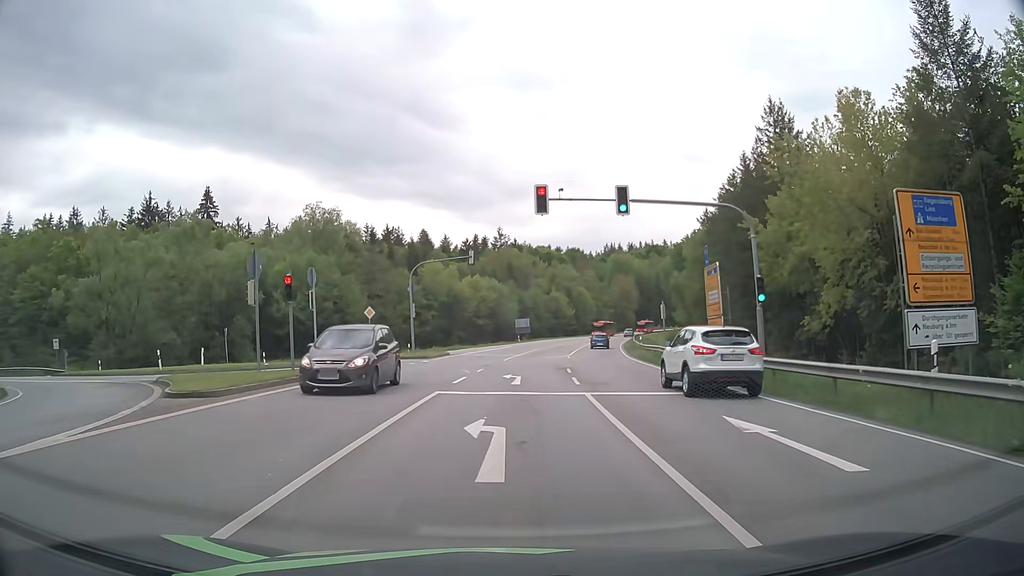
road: secondary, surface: asphalt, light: Day
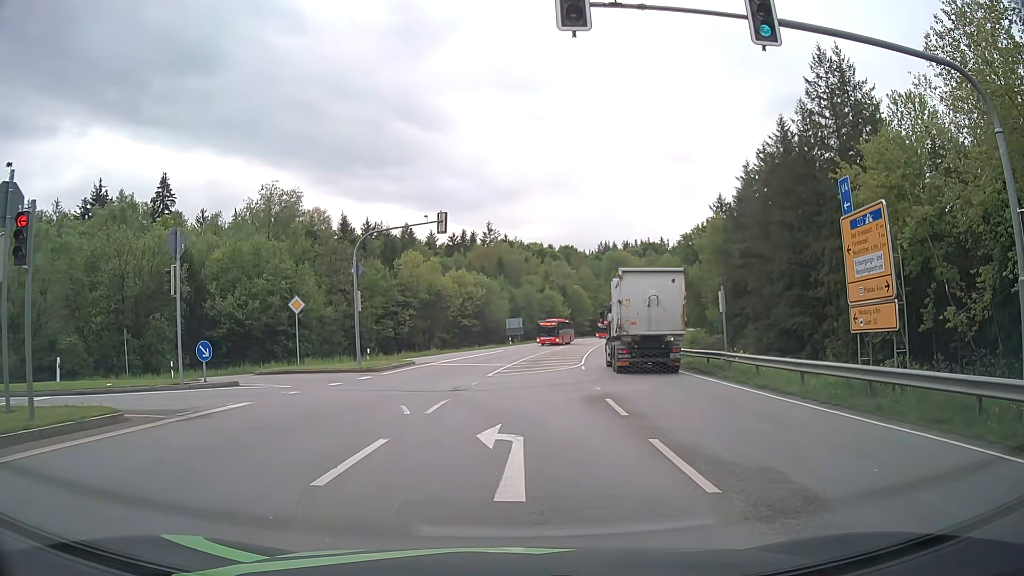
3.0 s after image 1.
(0.0, +12.5) m; 0°
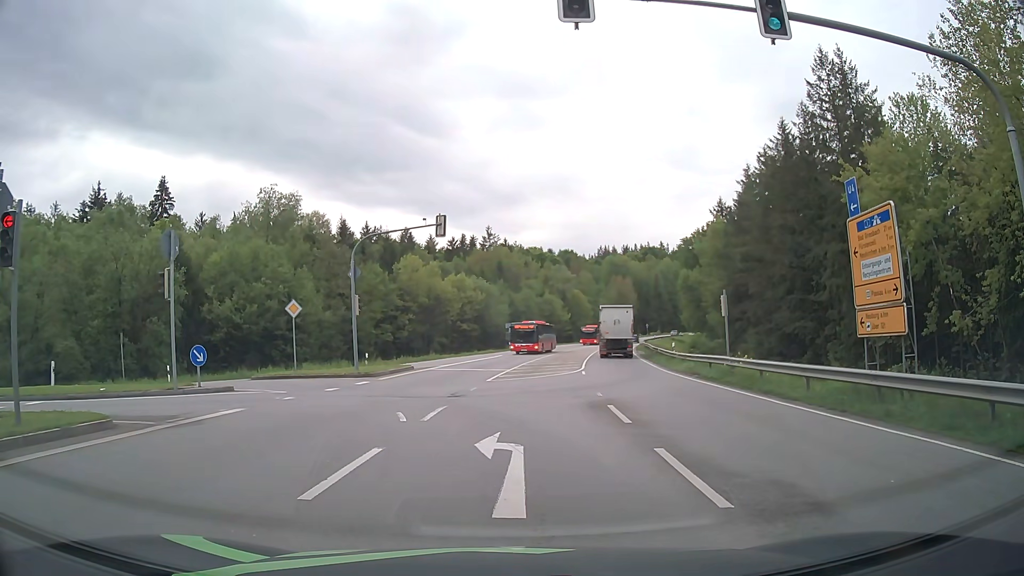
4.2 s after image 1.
(0.0, +0.4) m; 0°
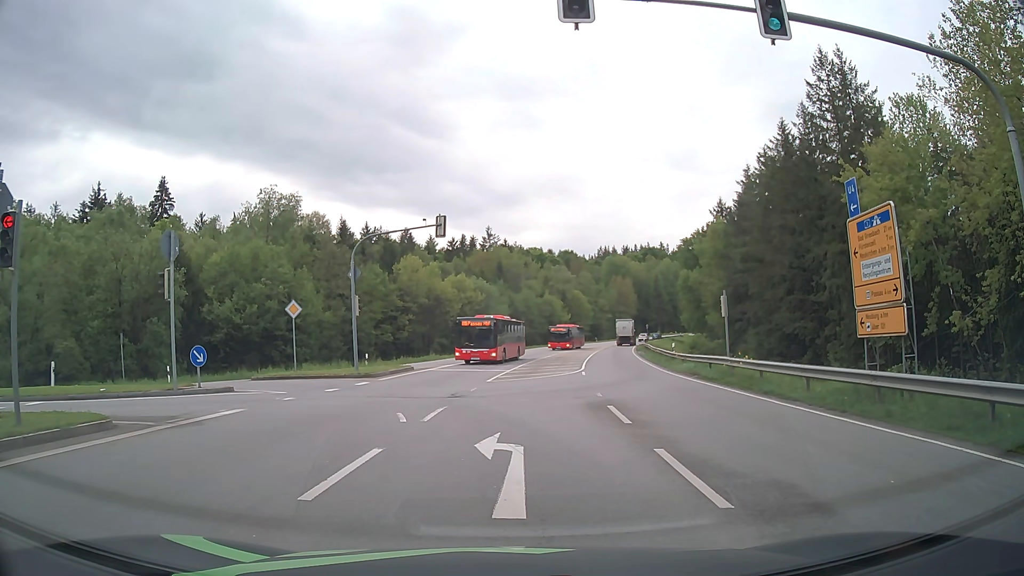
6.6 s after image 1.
(0.0, +0.1) m; 0°
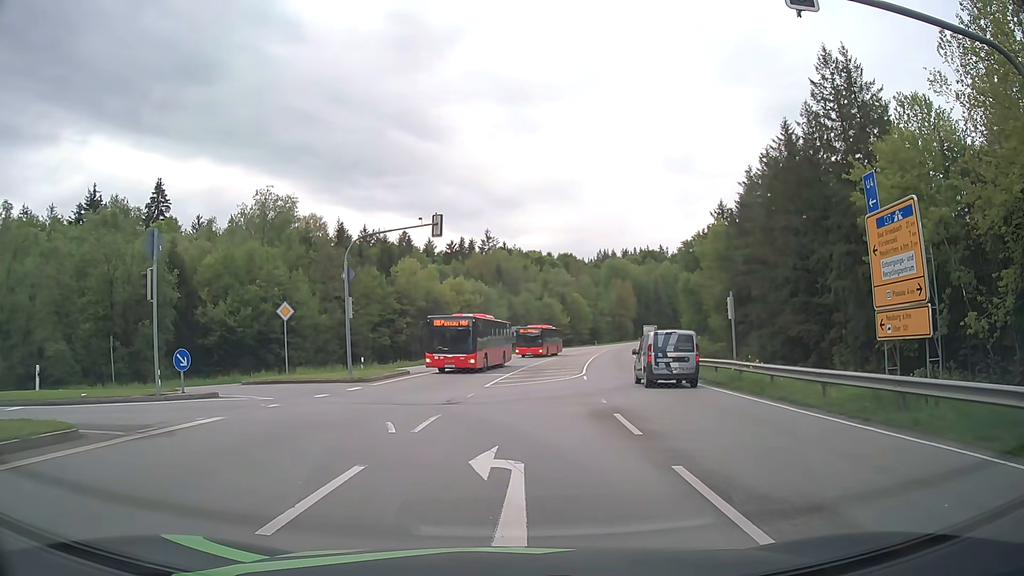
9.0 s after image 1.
(0.0, +1.0) m; 0°
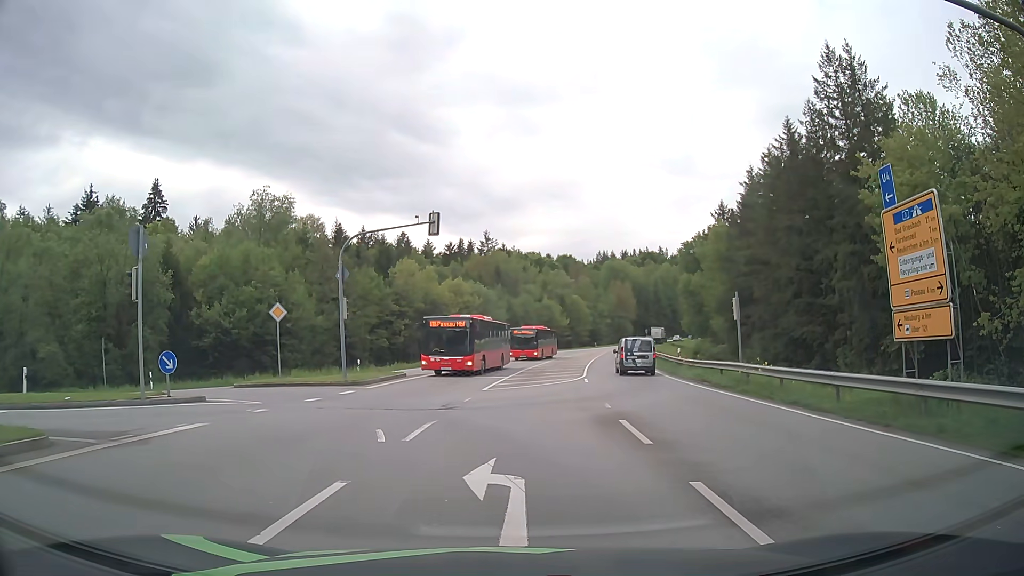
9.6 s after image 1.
(0.0, +0.9) m; -1°
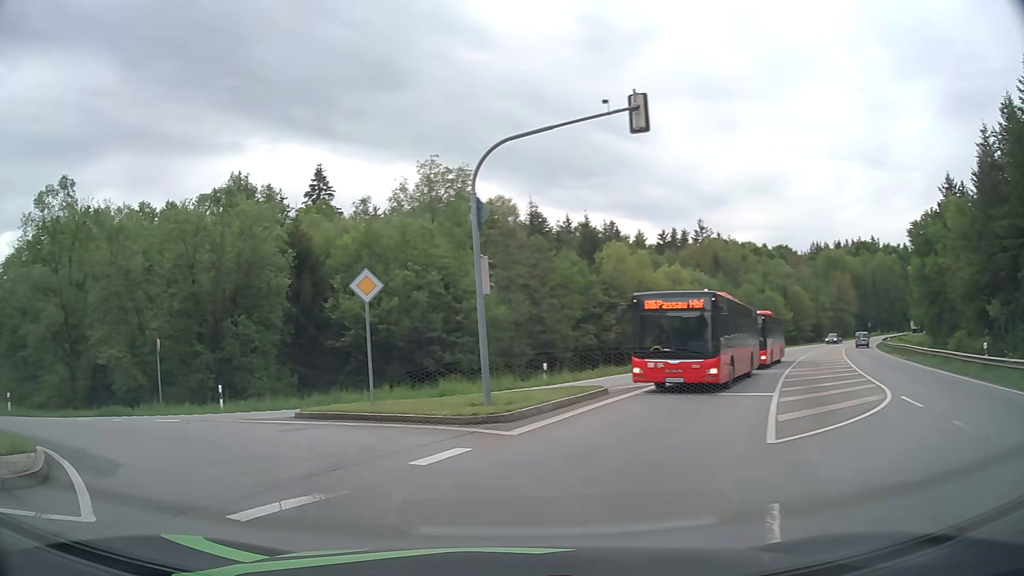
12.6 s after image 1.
(-0.5, +13.4) m; -16°
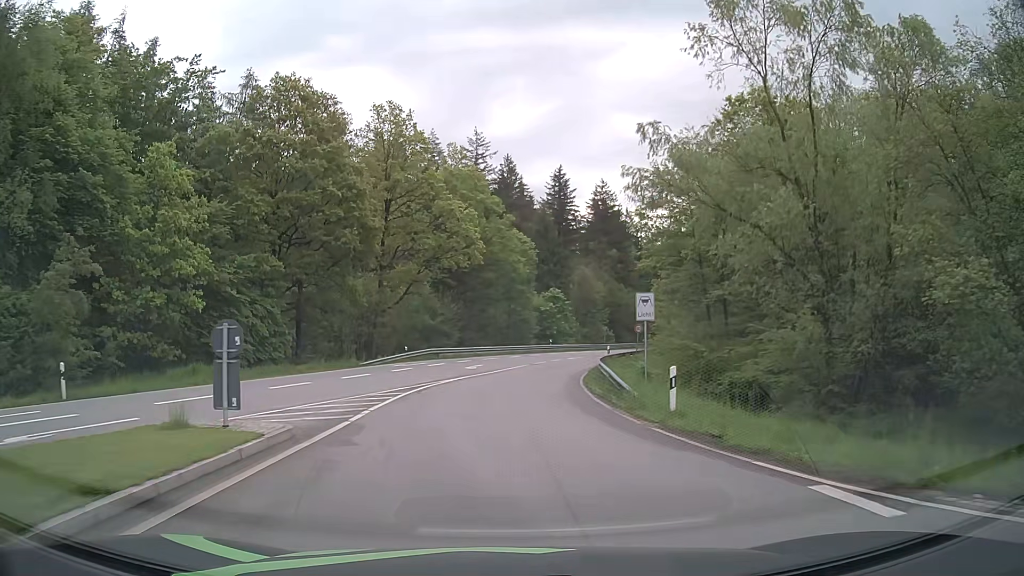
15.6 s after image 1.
(-13.1, +16.8) m; -62°
(0, +10) (0, +20) (+1, +30) (+2, +40) (+4, +50) (+7, +59) (+11, +69) (+14, +78) (+18, +87) (+22, +96) m
